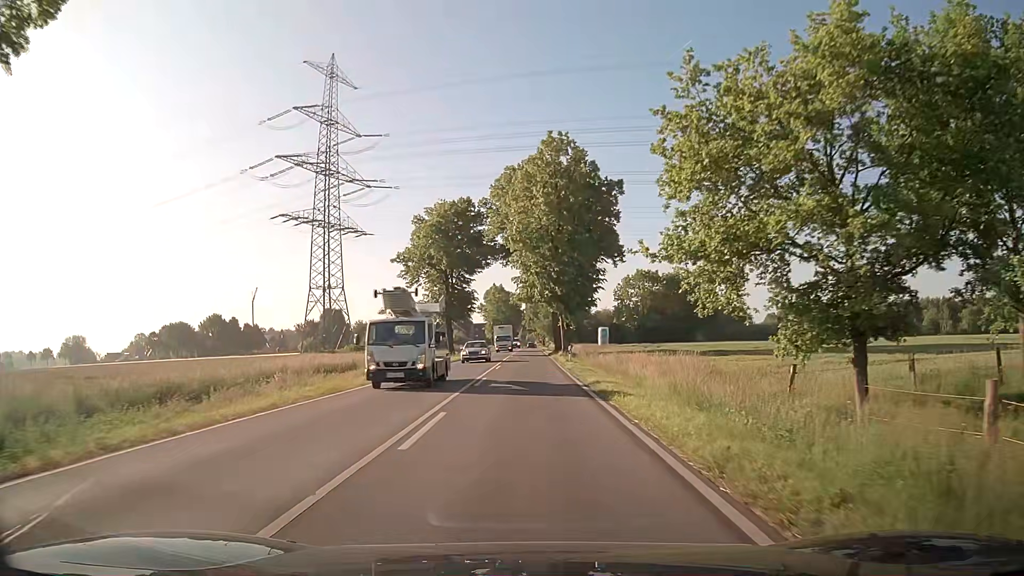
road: secondary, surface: asphalt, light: Day
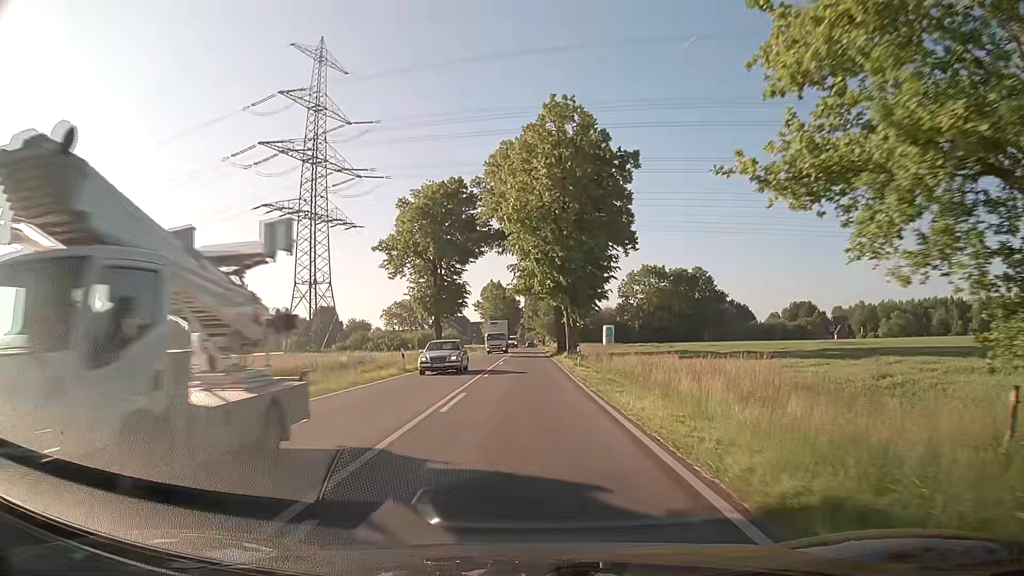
(0.0, +7.8) m; 0°
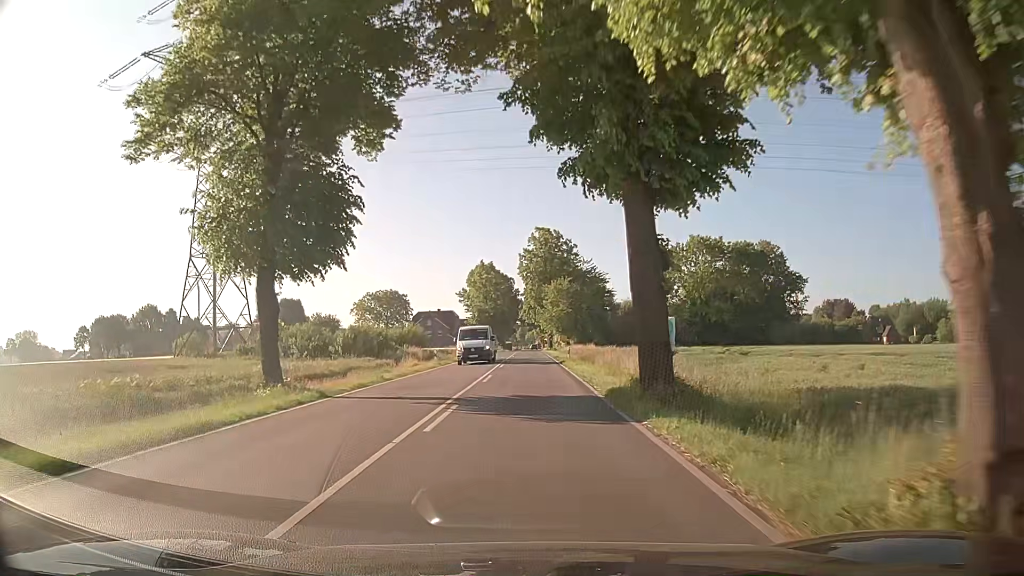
(+0.1, +39.1) m; 0°
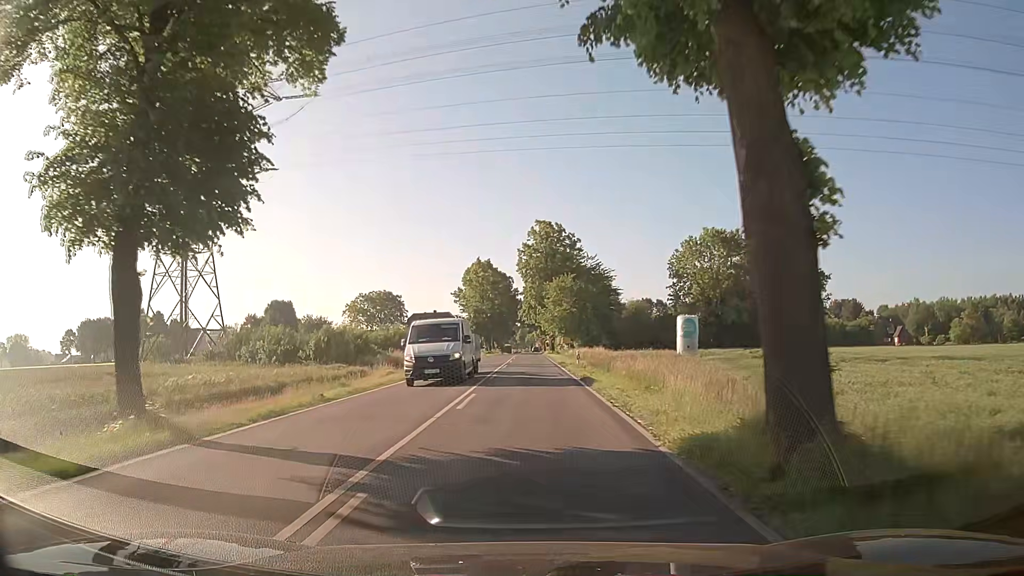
(0.0, +7.8) m; +1°
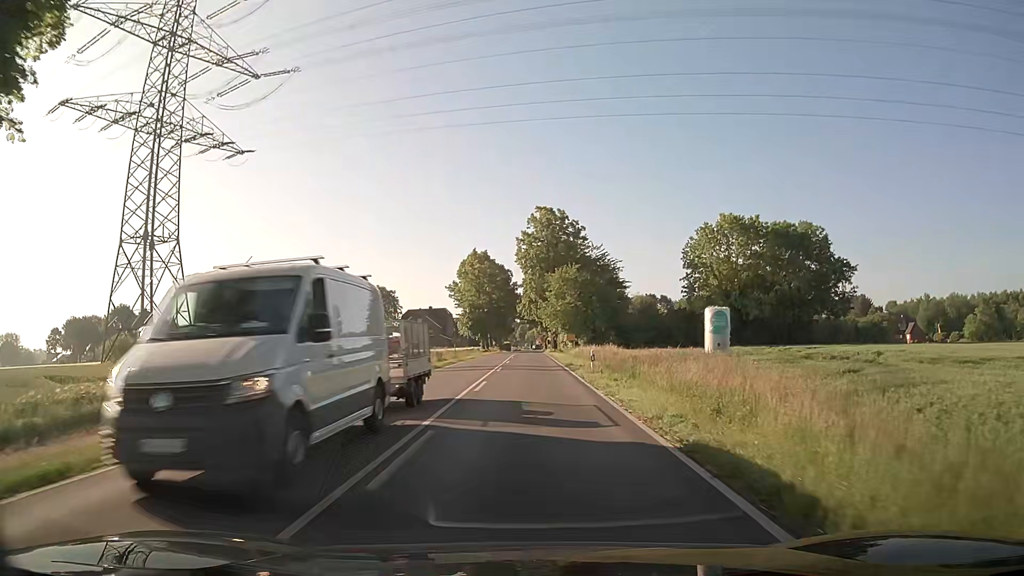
(-0.1, +7.8) m; -1°
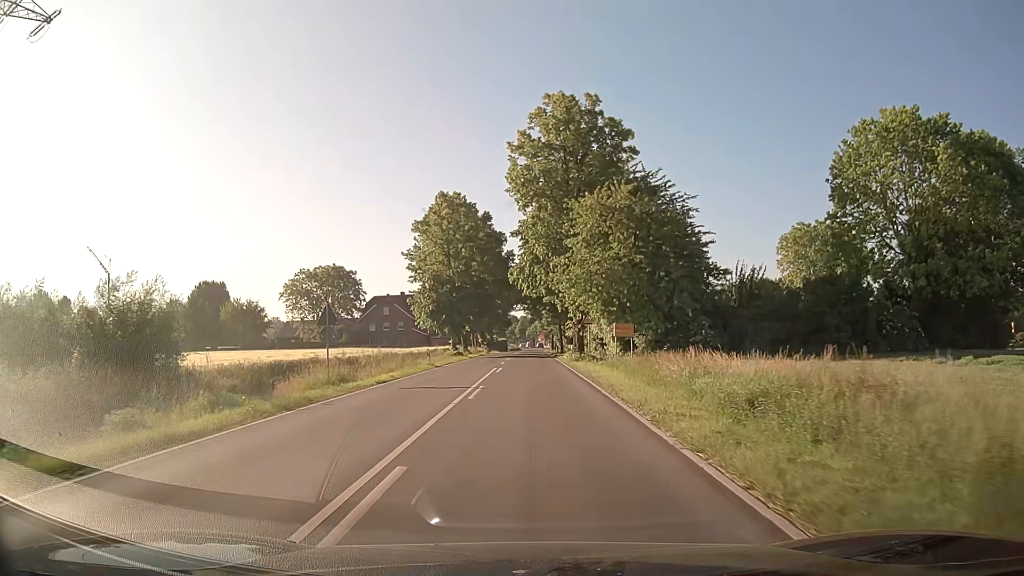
(-0.1, +39.1) m; 0°
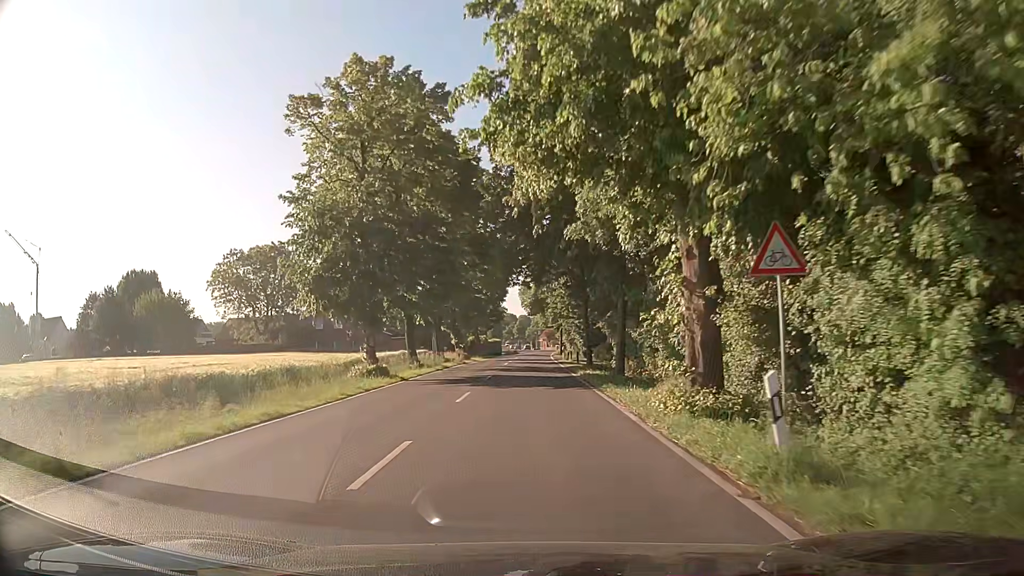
(+0.1, +31.3) m; 0°
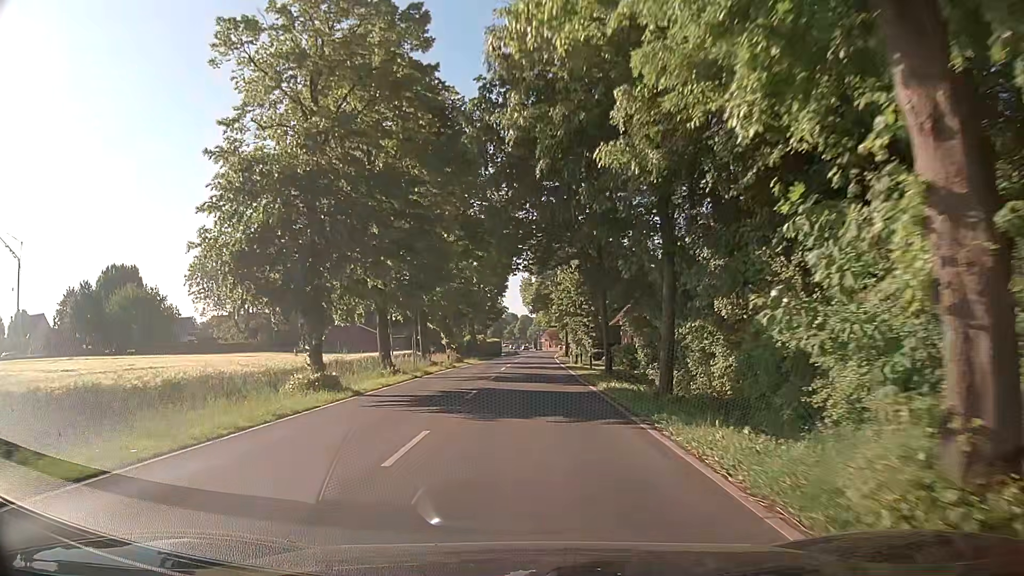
(0.0, +7.8) m; 0°
(0, +10) (0, +20) (0, +30) (+1, +40) (+1, +50) (+1, +60) (+2, +70) (+2, +80) (+3, +90) (+3, +100) m
